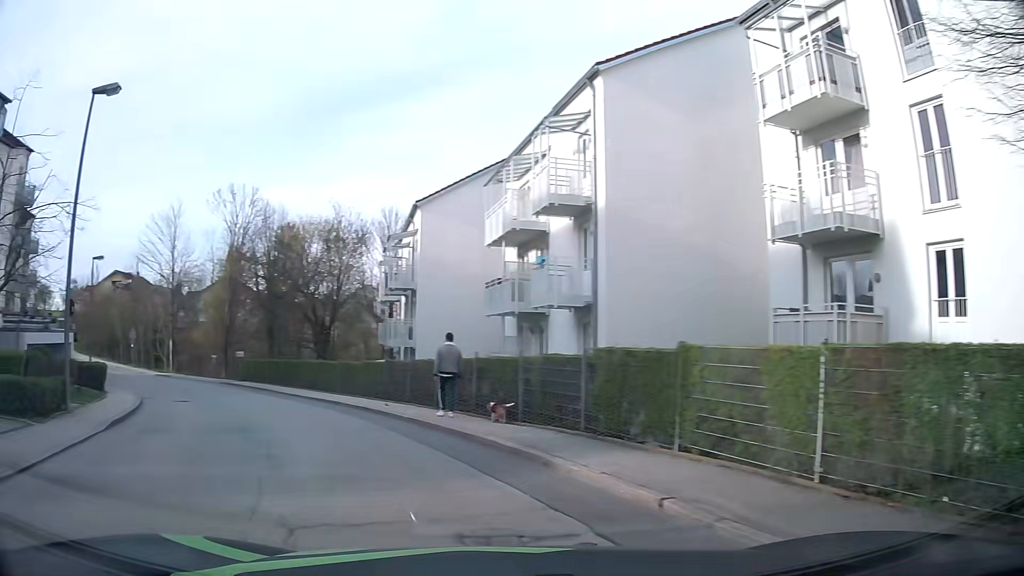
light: Day
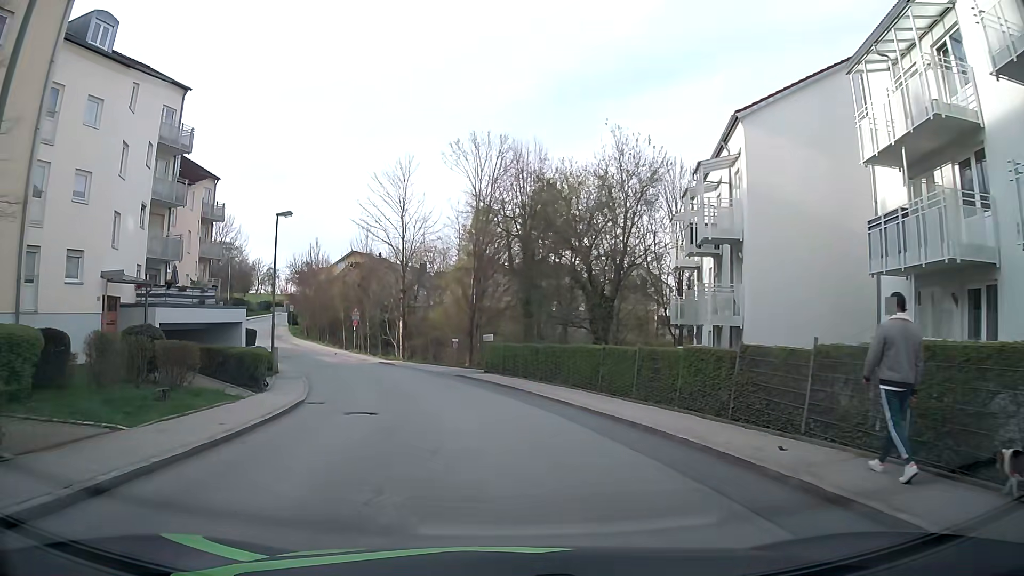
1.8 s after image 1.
(-2.8, +11.0) m; -22°
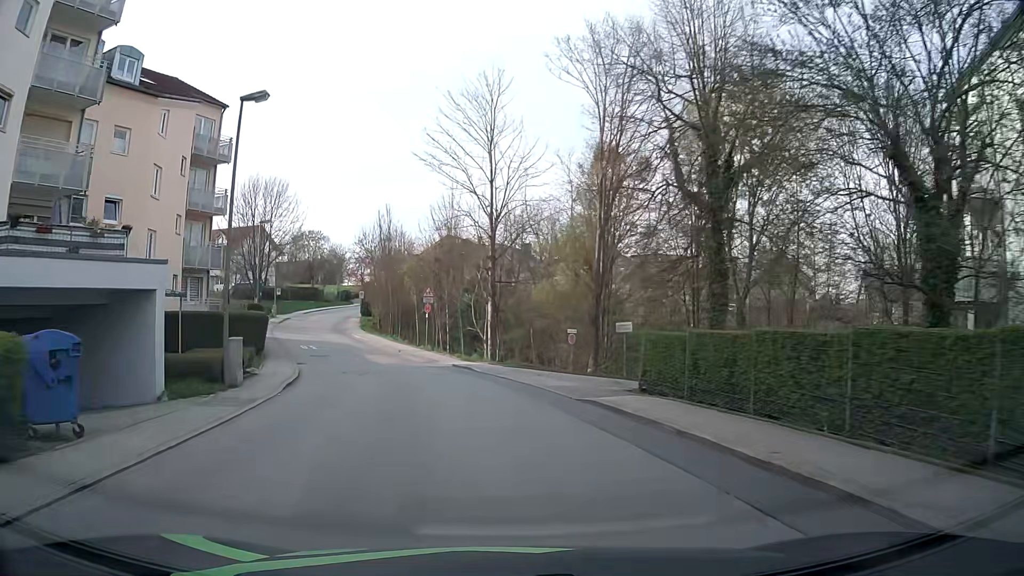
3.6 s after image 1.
(-1.3, +16.6) m; -9°
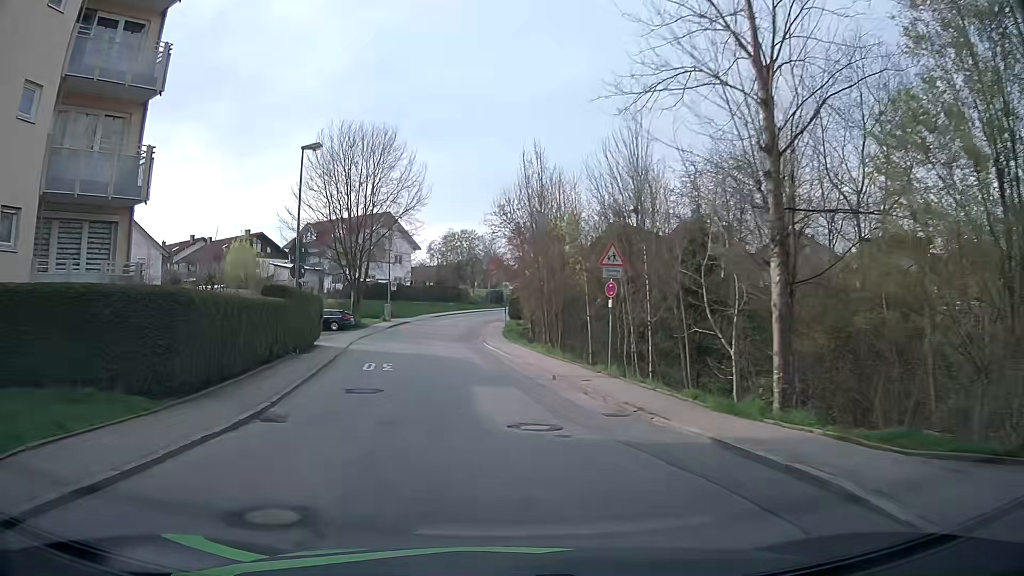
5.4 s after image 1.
(-2.5, +20.3) m; -14°
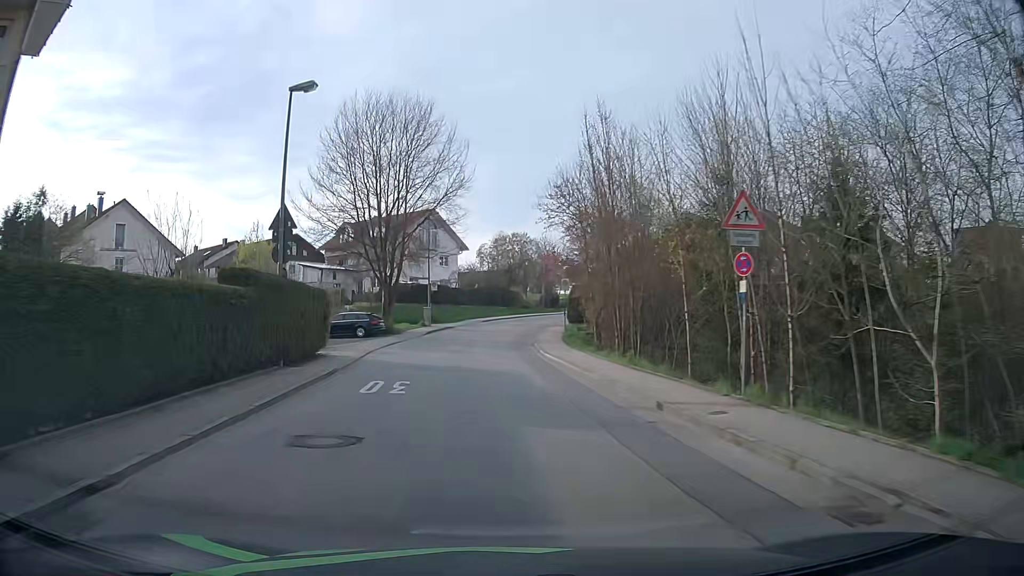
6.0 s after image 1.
(-0.3, +7.3) m; -5°
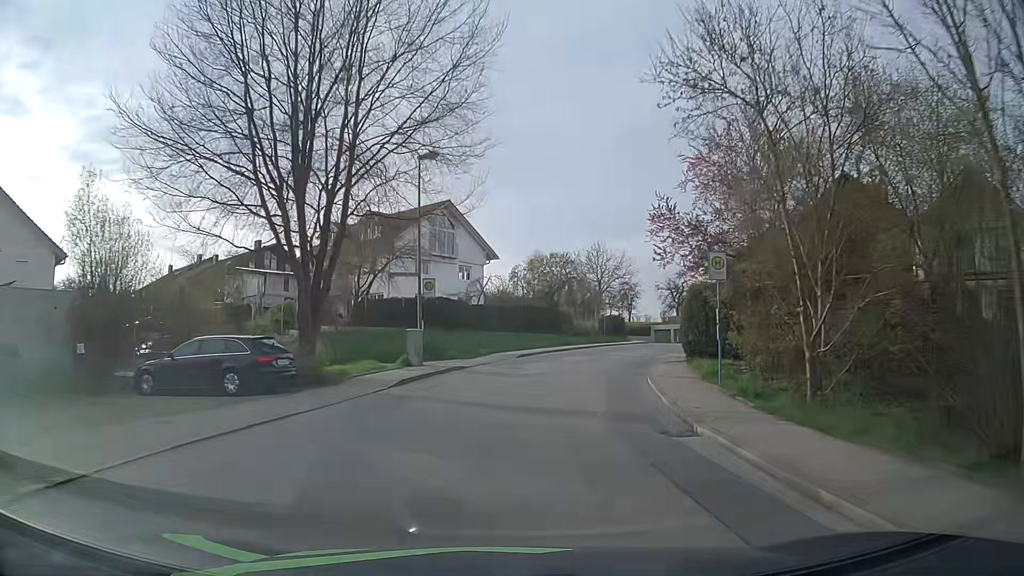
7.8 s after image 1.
(-0.9, +22.3) m; -3°
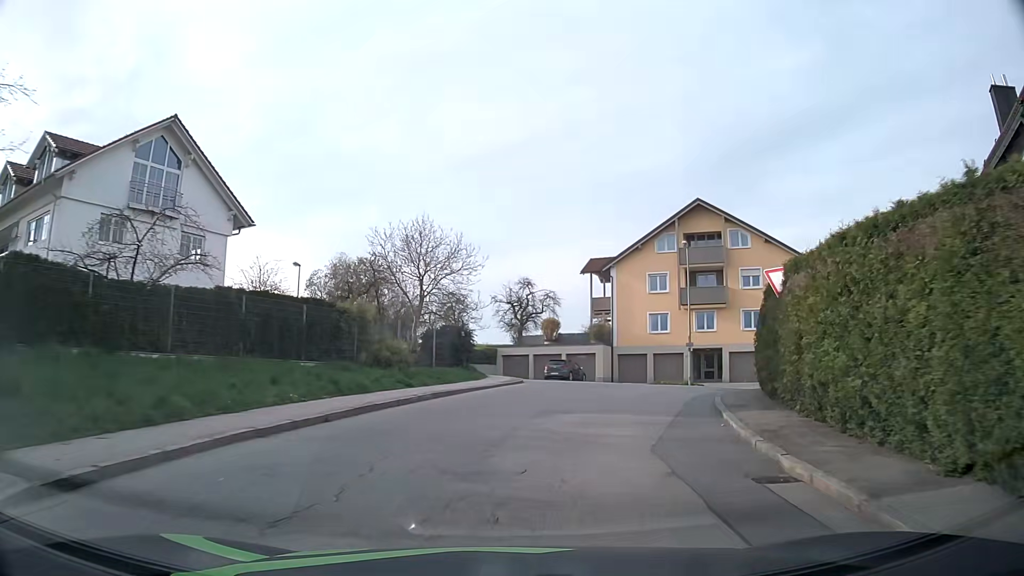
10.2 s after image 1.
(+2.8, +25.9) m; +15°
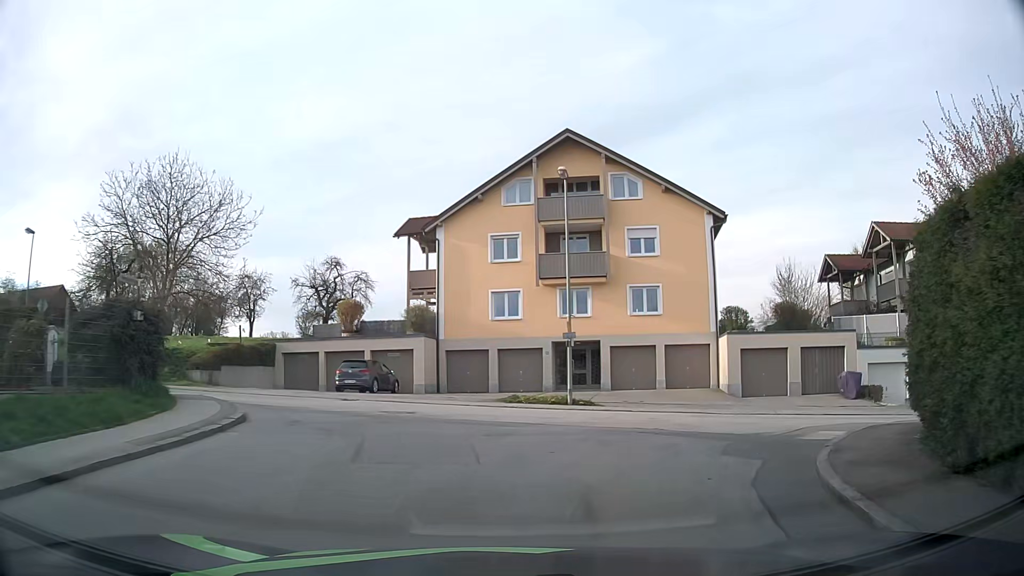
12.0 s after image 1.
(+1.9, +14.3) m; +16°
(+2, +10) (+9, +17) (+19, +17) (+28, +15) (+38, +12) (+48, +10) (+58, +8) (+67, +5) (+77, +3) (+87, 0) m
